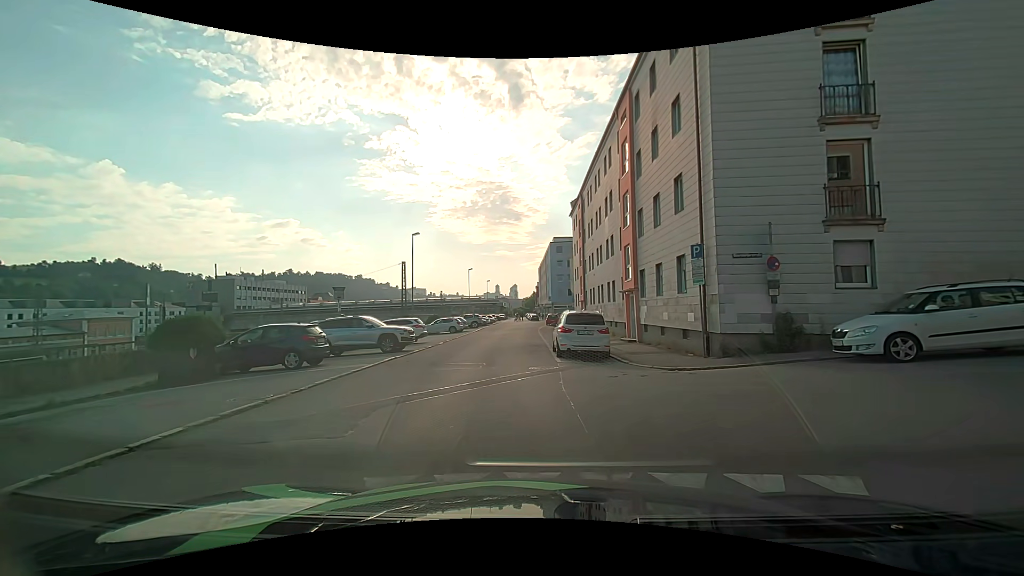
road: residential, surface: asphalt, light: Day
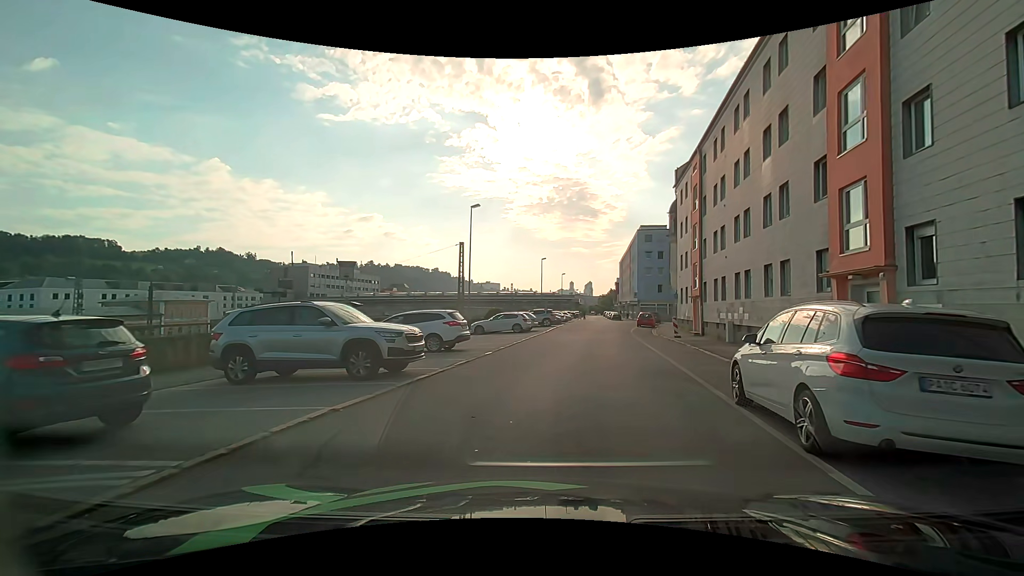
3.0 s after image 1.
(-1.1, +11.6) m; -10°
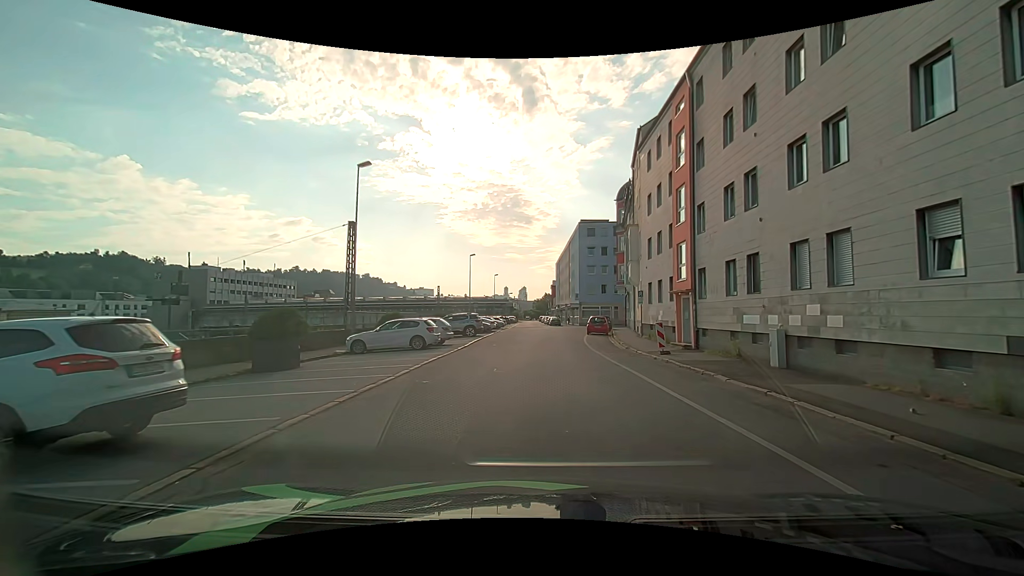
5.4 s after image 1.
(+1.0, +12.3) m; +7°
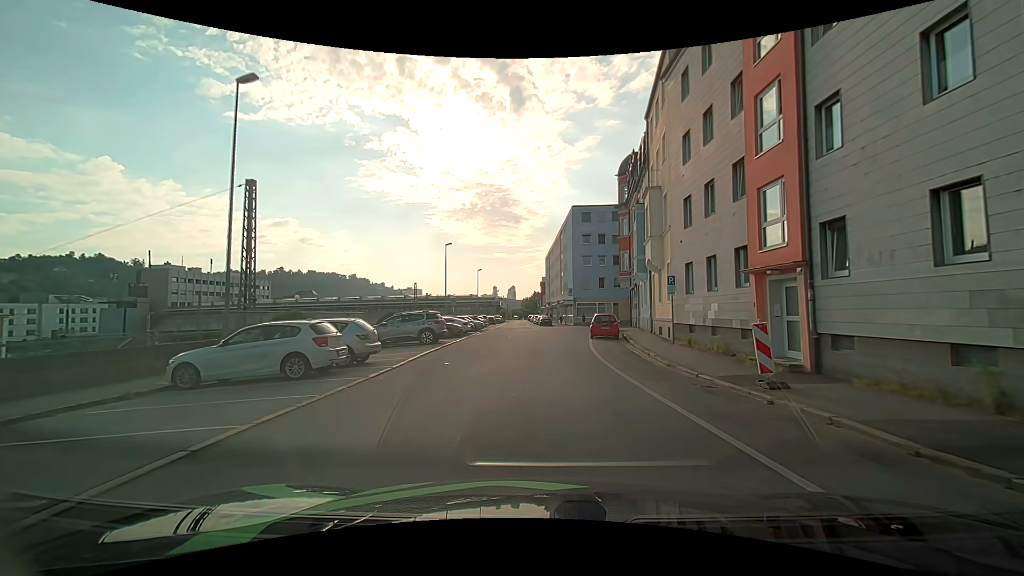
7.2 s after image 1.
(+0.4, +10.4) m; +3°
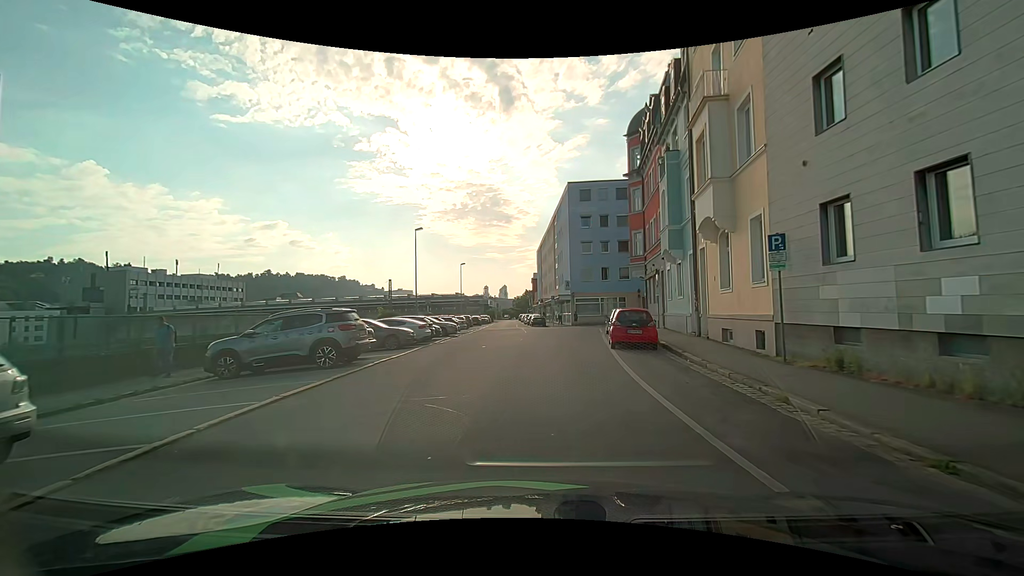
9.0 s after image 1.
(0.0, +10.8) m; -1°
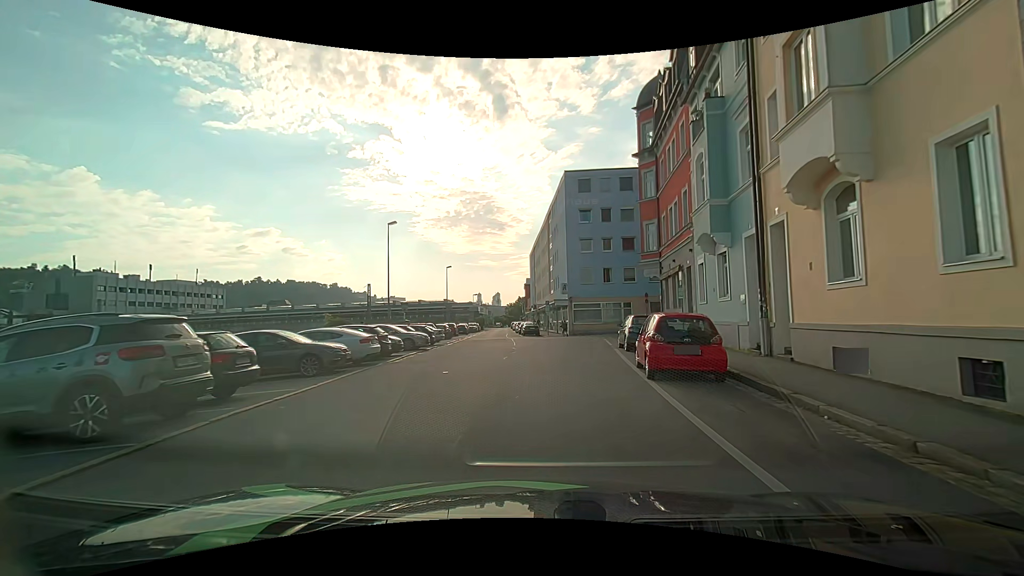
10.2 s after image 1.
(+0.2, +6.9) m; +3°
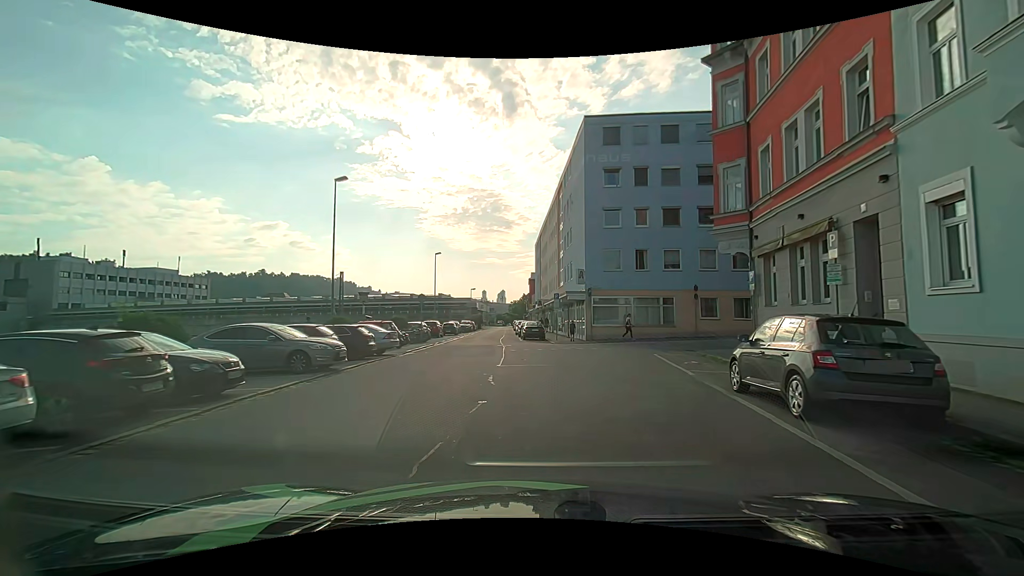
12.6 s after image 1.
(-0.1, +12.6) m; -2°
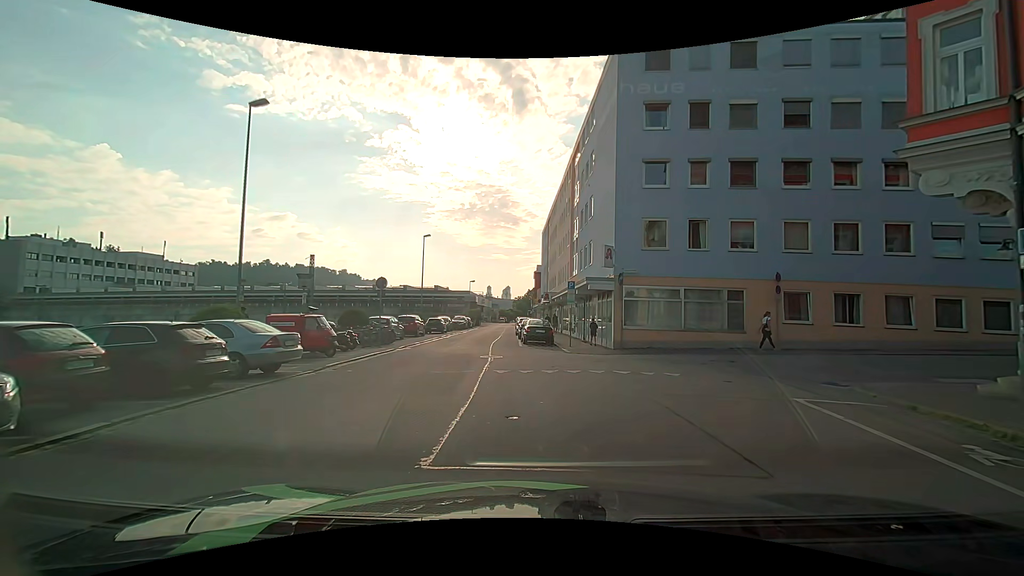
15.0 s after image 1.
(+0.3, +10.0) m; 0°
